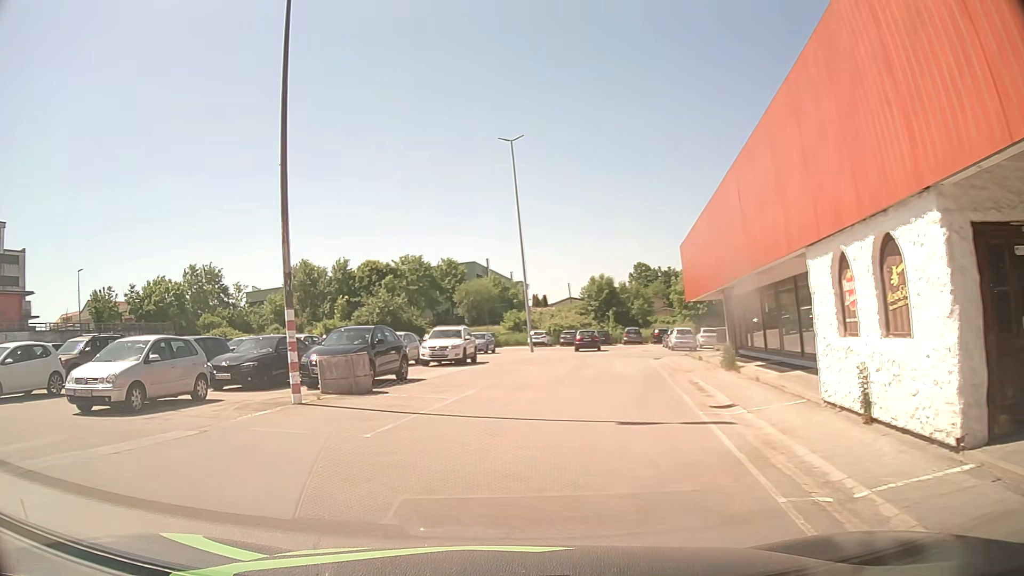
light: Day
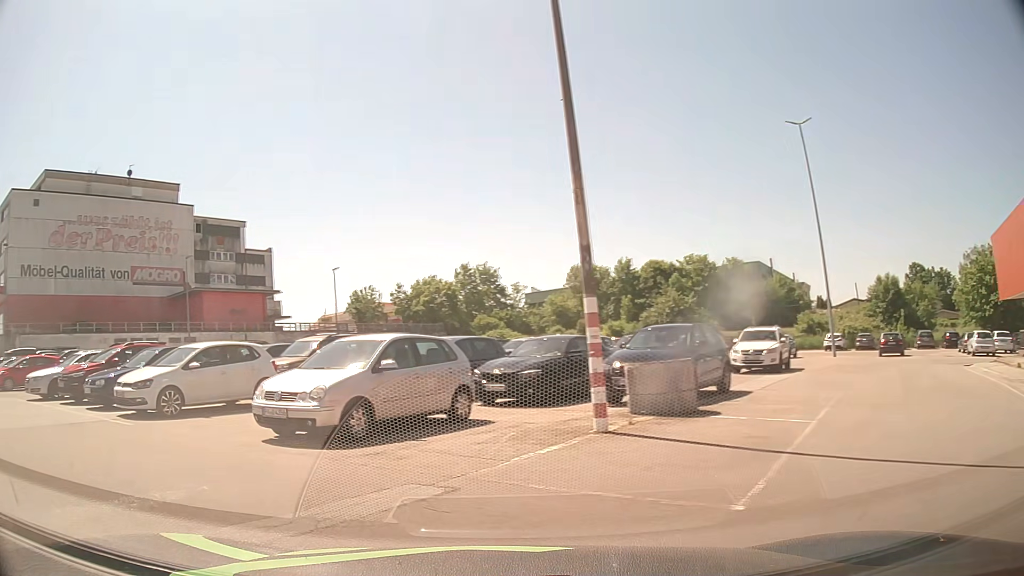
(-0.8, +4.0) m; -24°
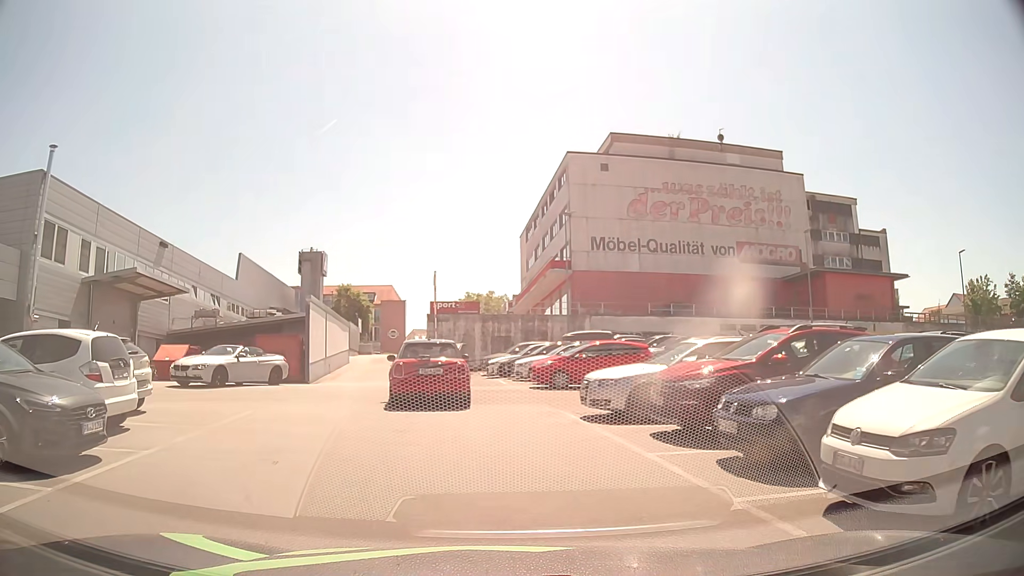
(-4.5, +7.8) m; -51°
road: service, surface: asphalt
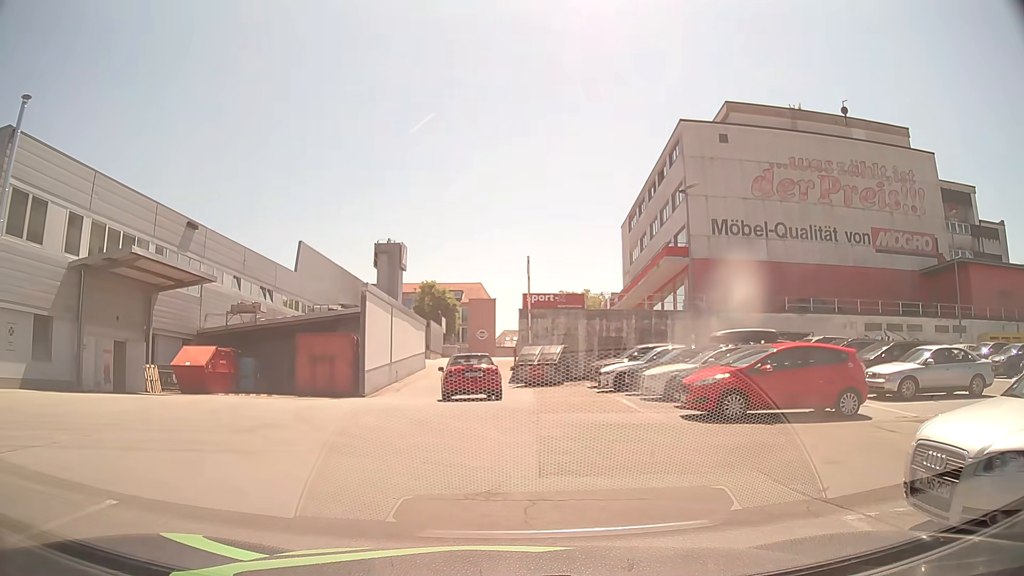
(-0.6, +7.8) m; -8°
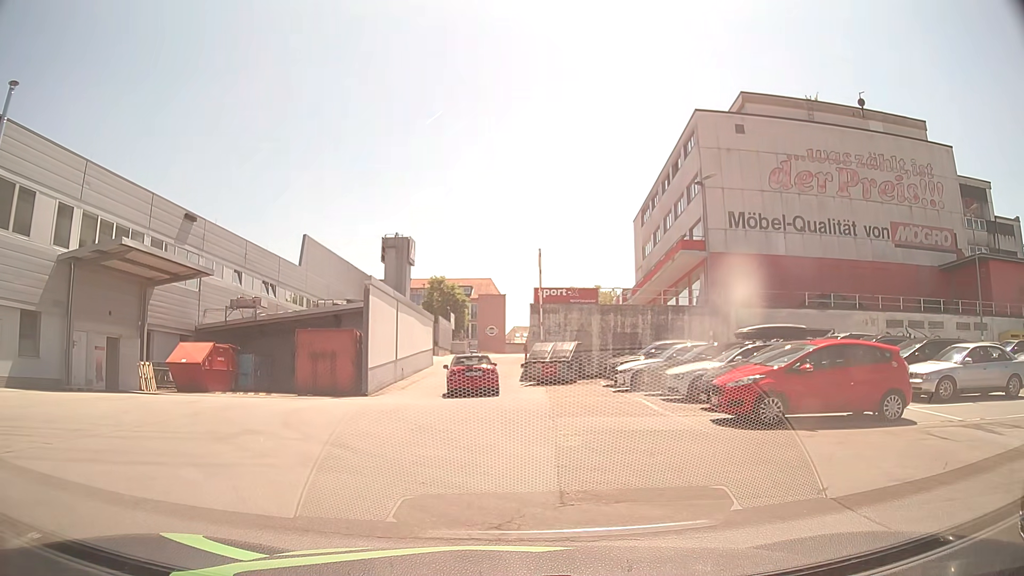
(0.0, +1.3) m; -1°
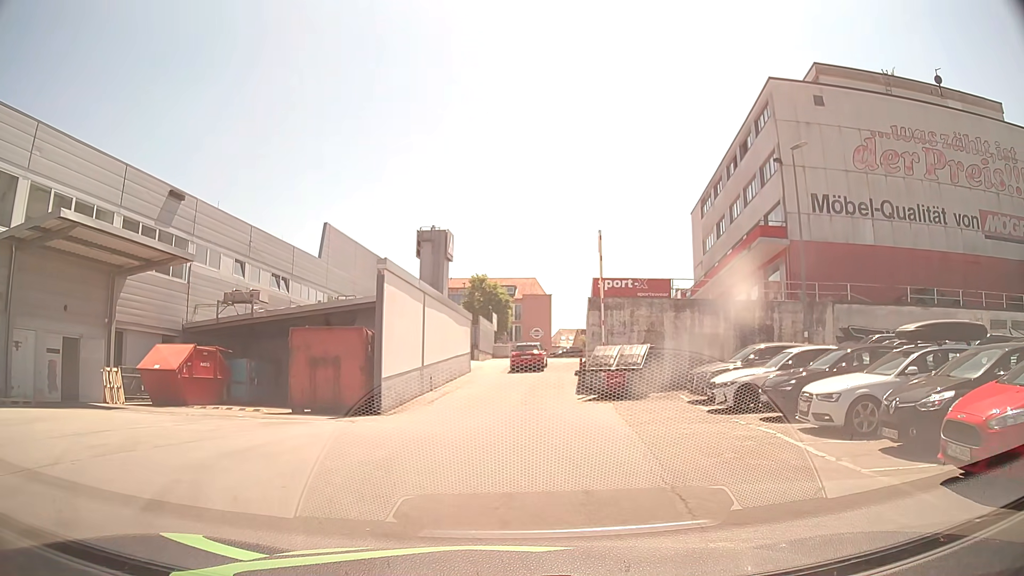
(-0.2, +6.1) m; -3°
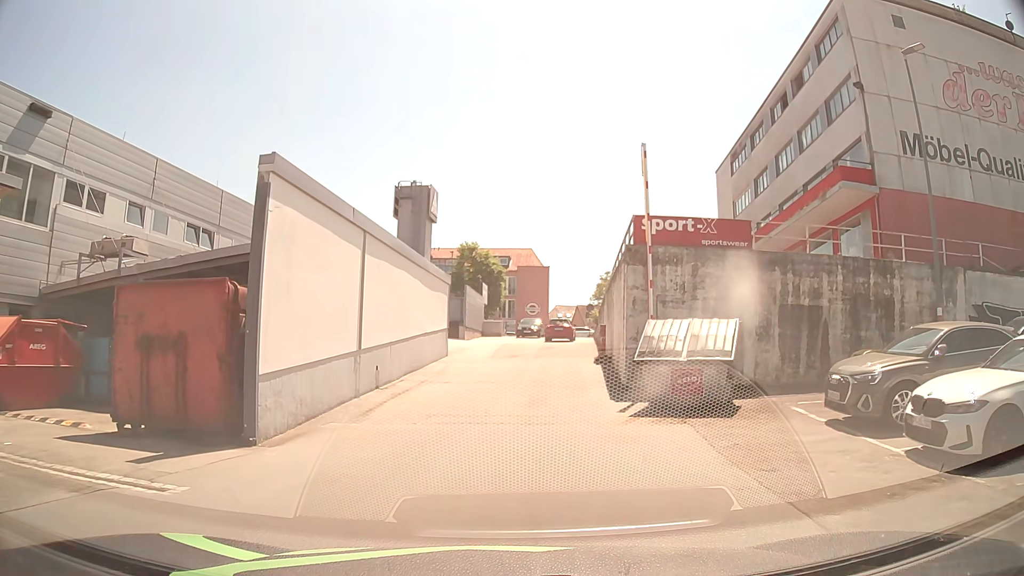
(+0.1, +9.6) m; +1°
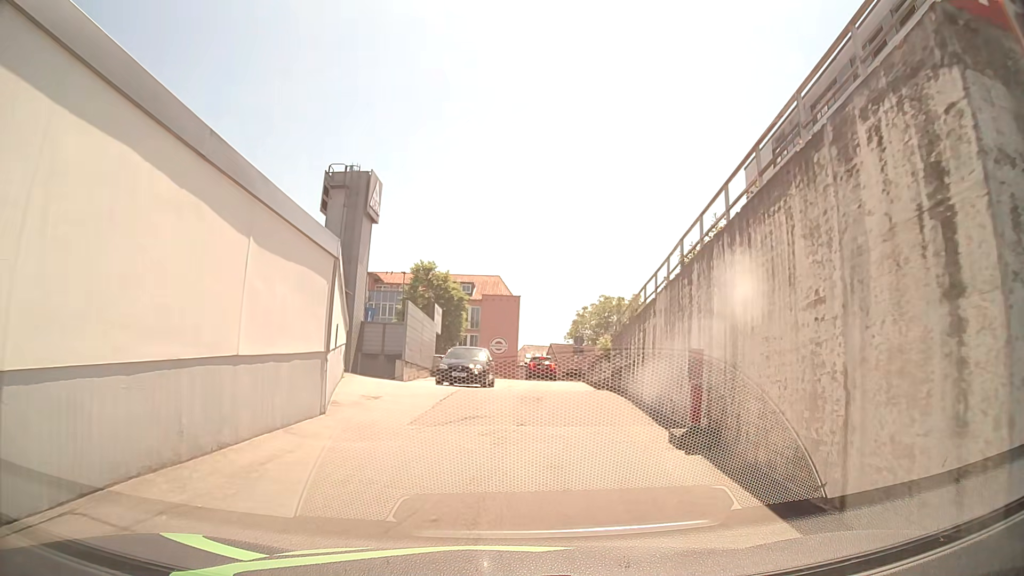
(+0.2, +13.7) m; +4°
